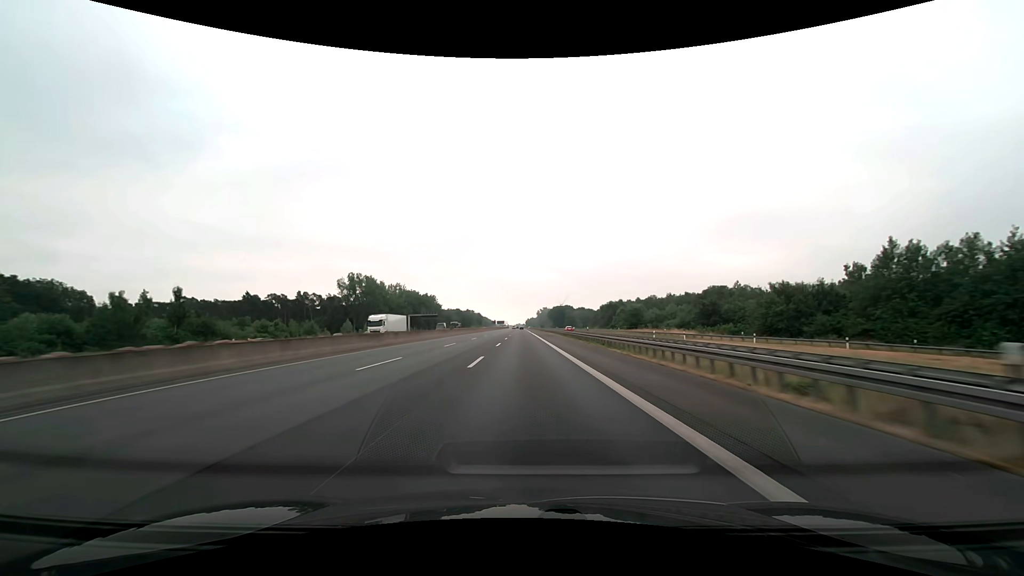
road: motorway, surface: asphalt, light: Day
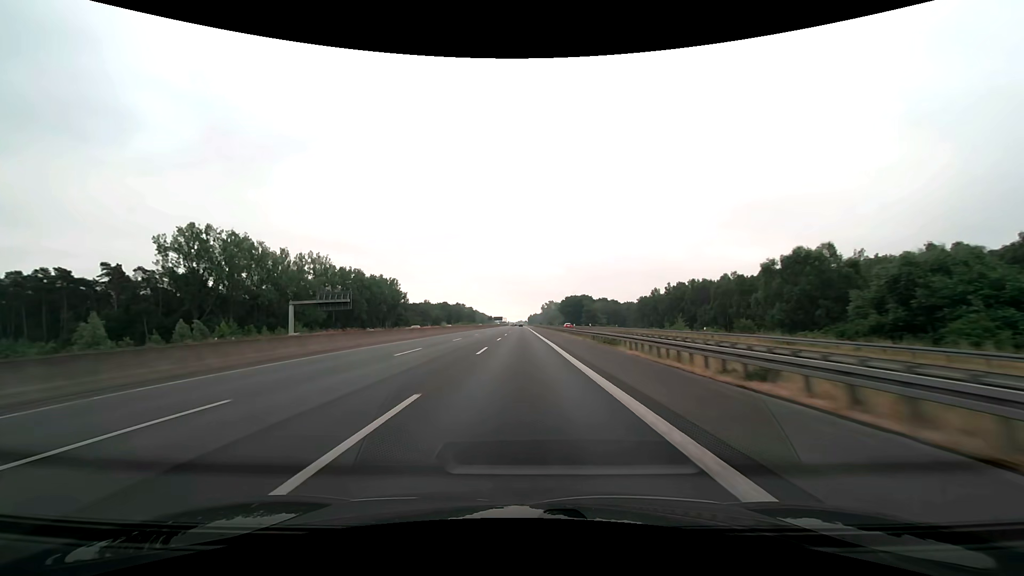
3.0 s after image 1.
(+0.2, +103.1) m; 0°
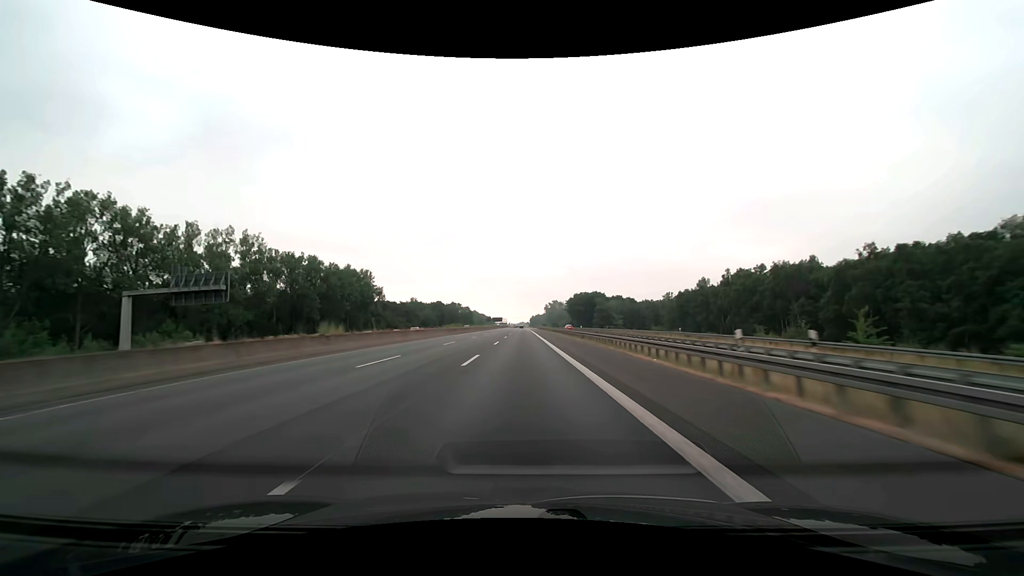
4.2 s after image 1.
(-0.1, +41.2) m; 0°
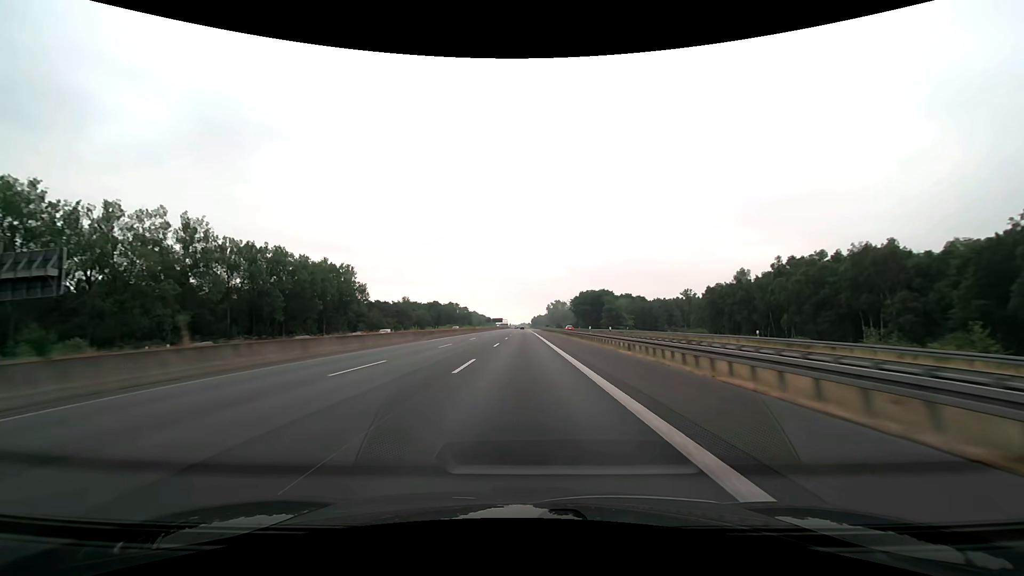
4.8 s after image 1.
(0.0, +20.6) m; 0°
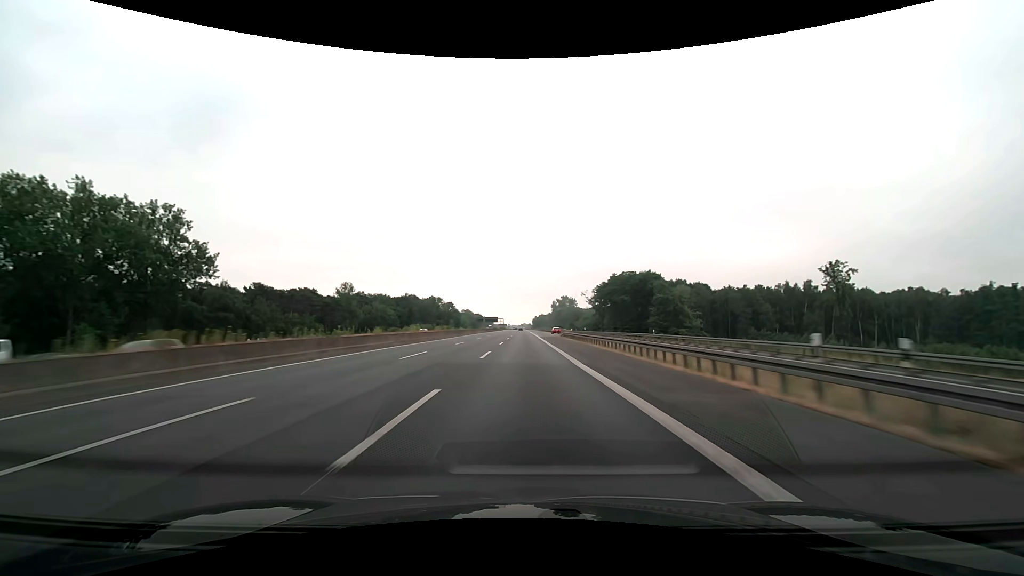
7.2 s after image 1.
(-0.2, +82.4) m; 0°
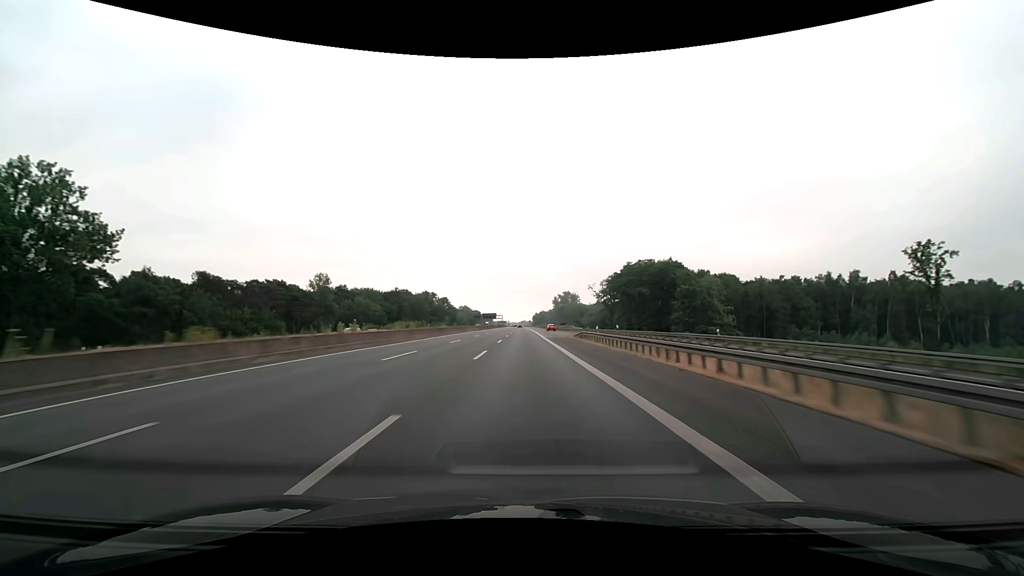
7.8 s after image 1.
(0.0, +20.6) m; 0°
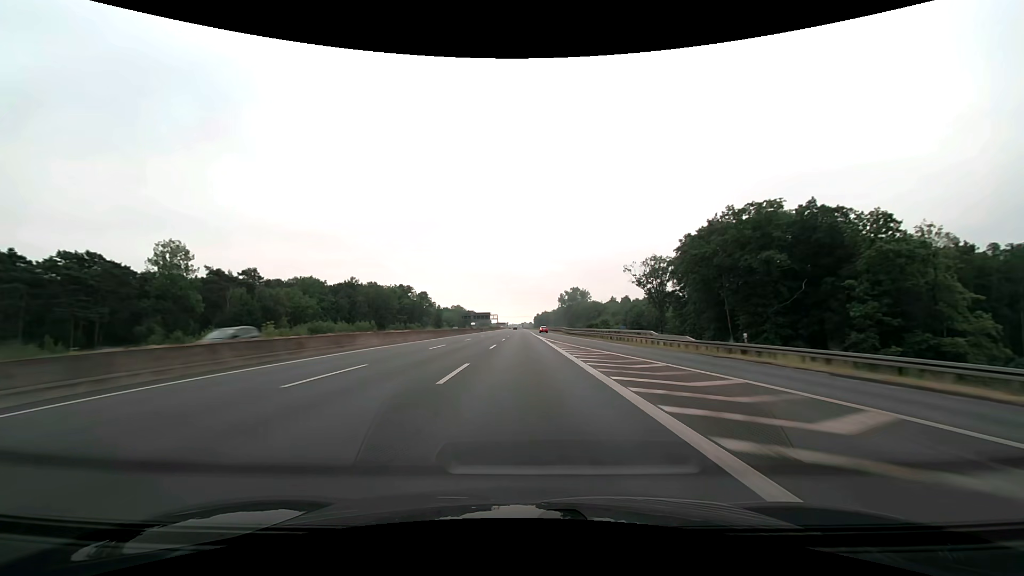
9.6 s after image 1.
(0.0, +61.9) m; 0°
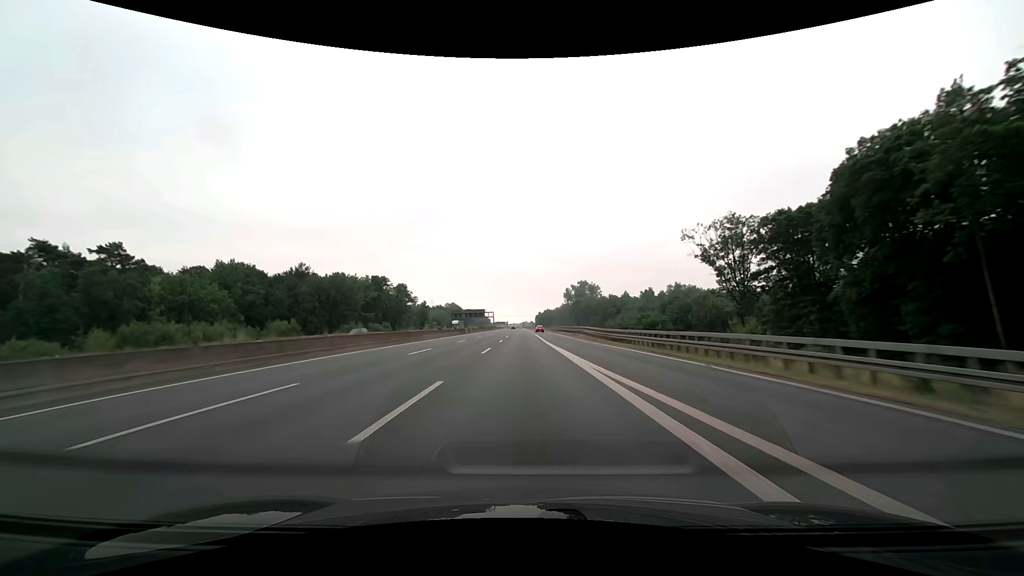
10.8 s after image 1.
(0.0, +41.3) m; 0°
(0, +10) (0, +20) (0, +30) (0, +40) (0, +50) (0, +60) (0, +70) (0, +80) (0, +90) (0, +100) m
